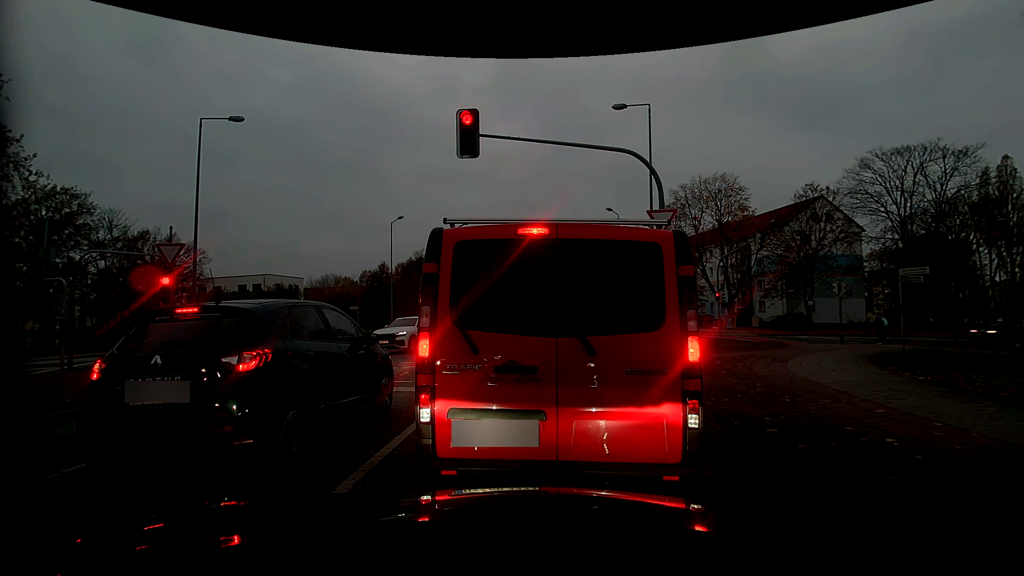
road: tertiary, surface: asphalt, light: Day
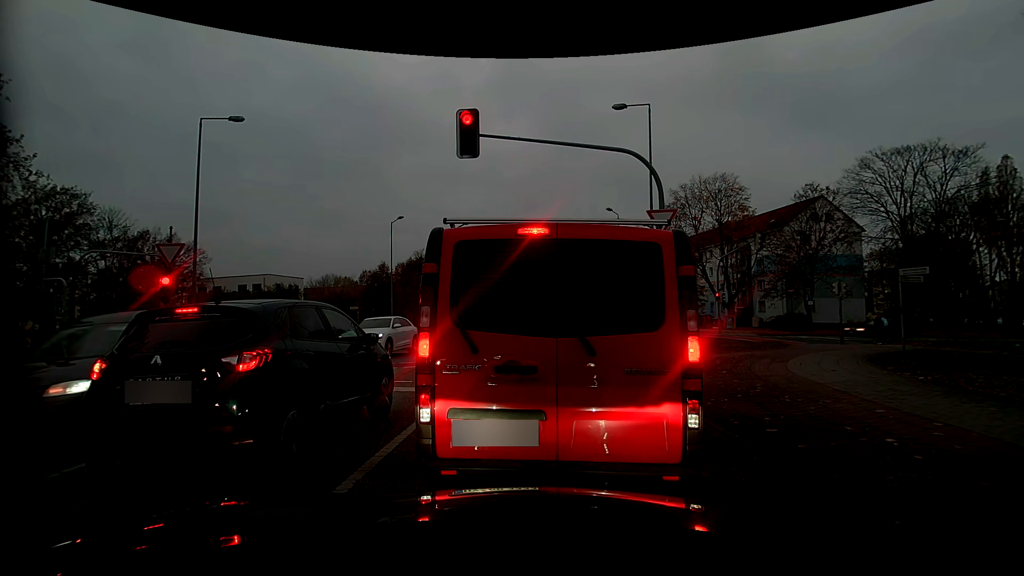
(0.0, 0.0) m; 0°
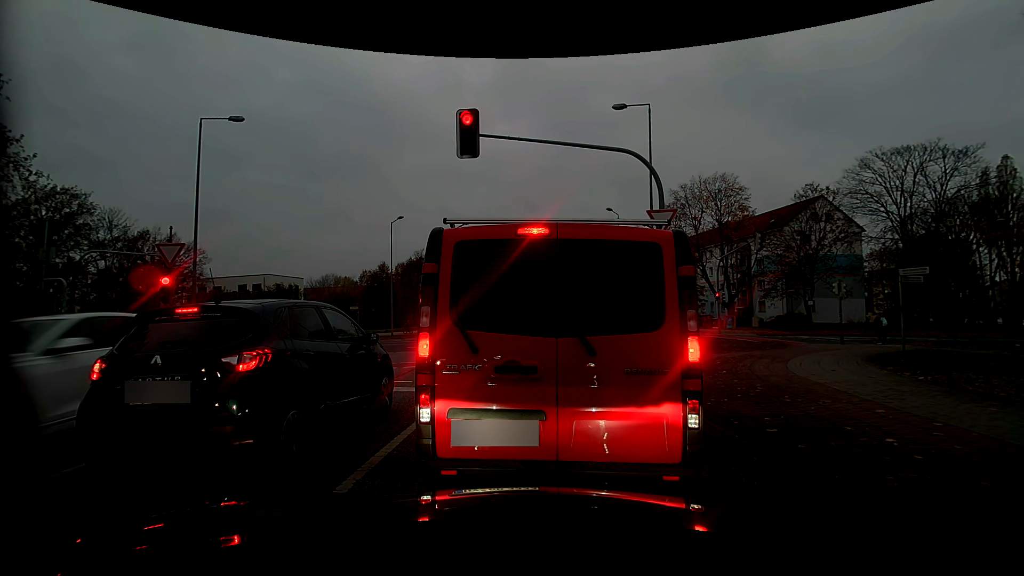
(0.0, 0.0) m; 0°
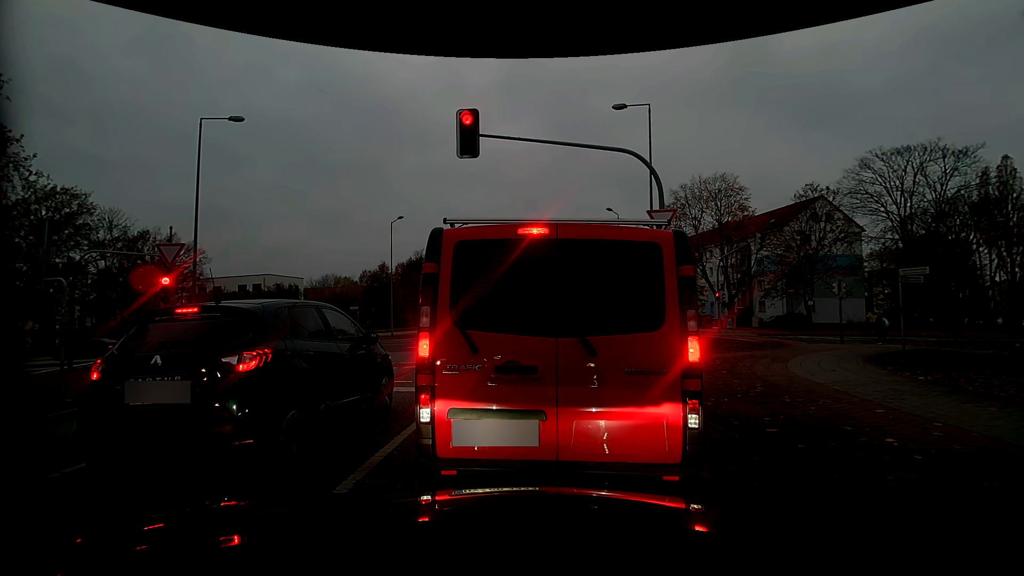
(0.0, 0.0) m; 0°
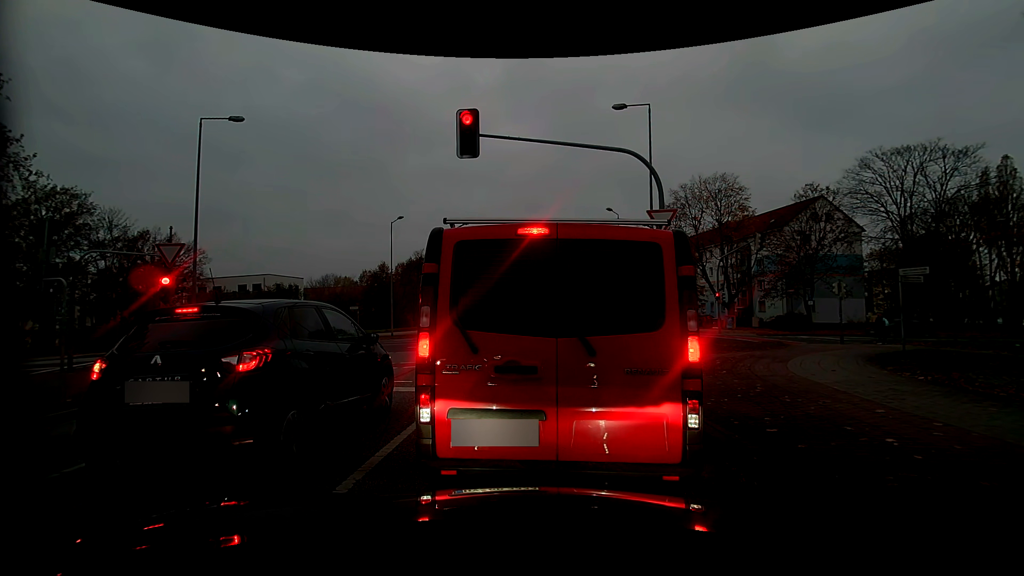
(0.0, 0.0) m; 0°
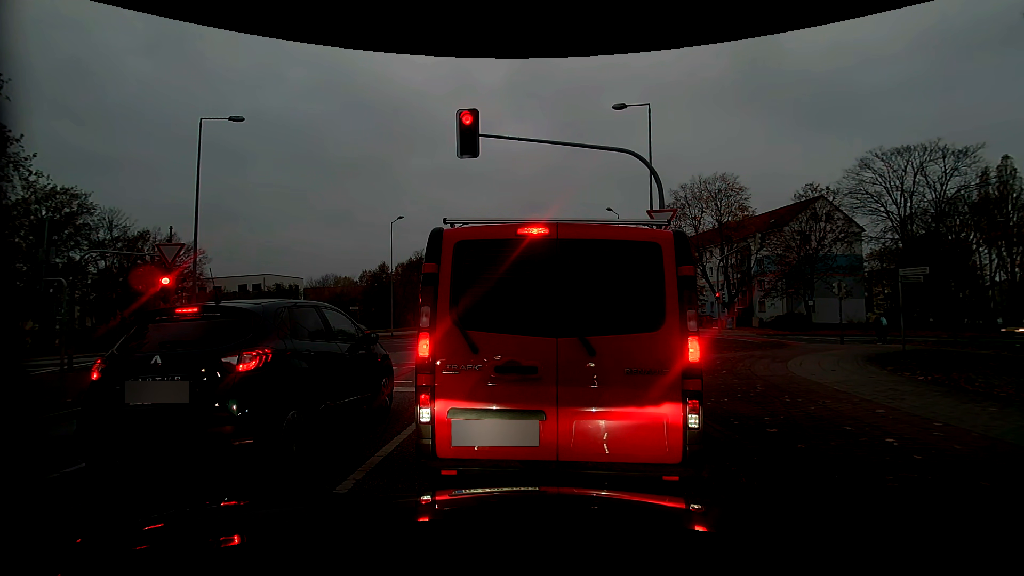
(0.0, 0.0) m; 0°
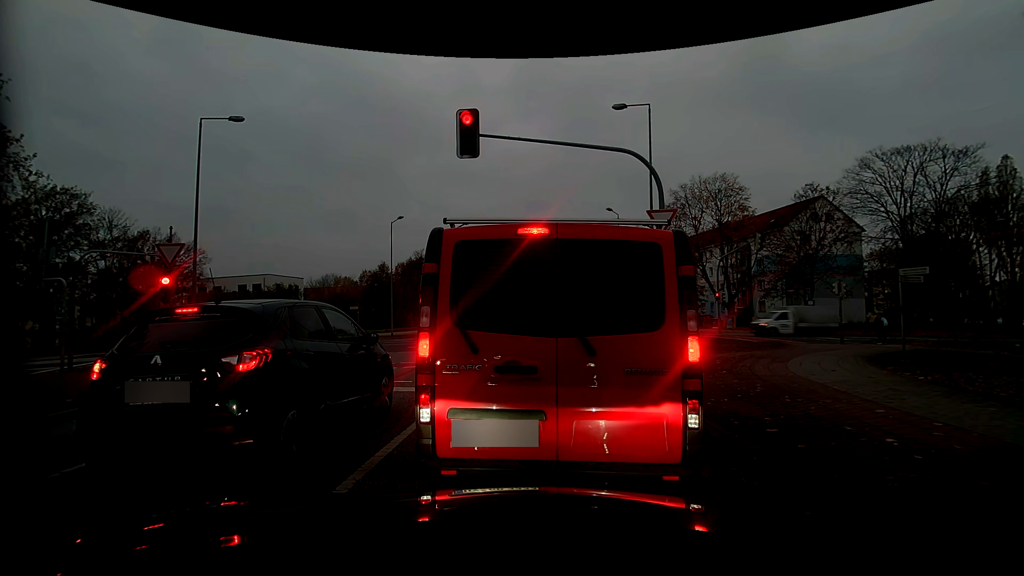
(0.0, 0.0) m; 0°
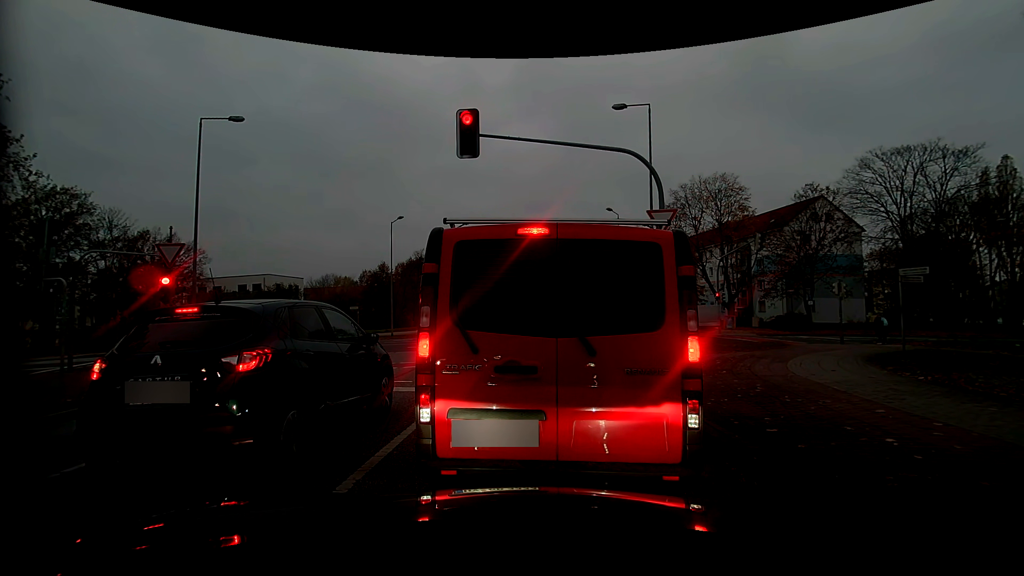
(0.0, 0.0) m; 0°
(0, +10) (0, +20) (0, +30) (0, +40) (0, +50) (0, +60) (0, +70) (0, +80) (0, +90) (+1, +100) m
